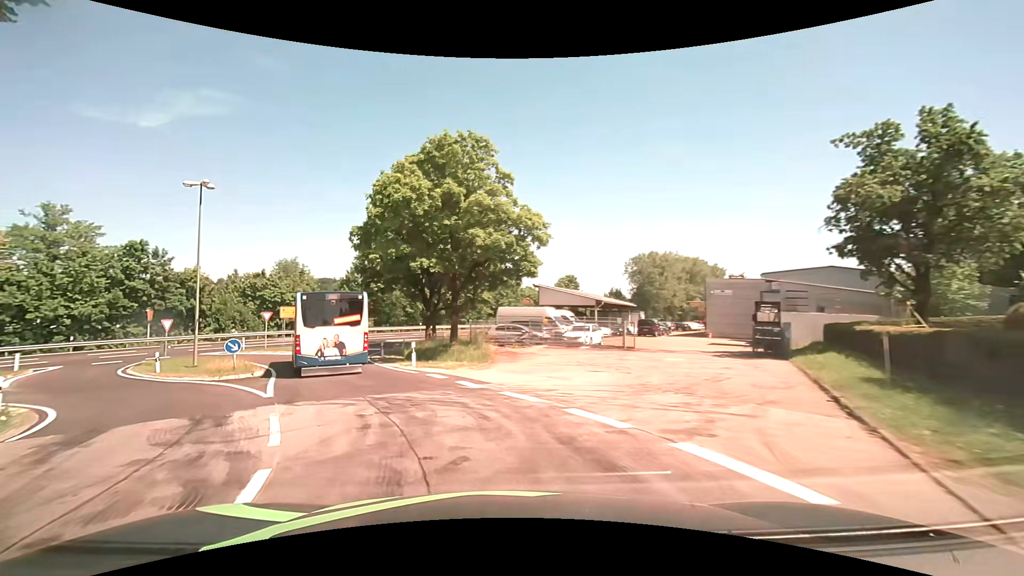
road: unclassified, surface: asphalt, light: Day
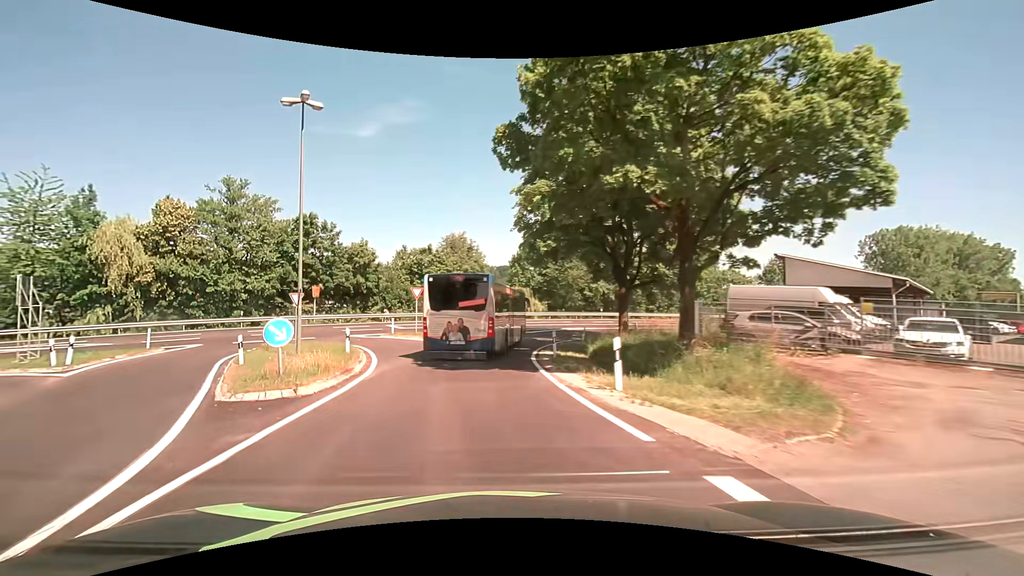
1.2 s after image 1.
(-2.3, +12.1) m; -20°
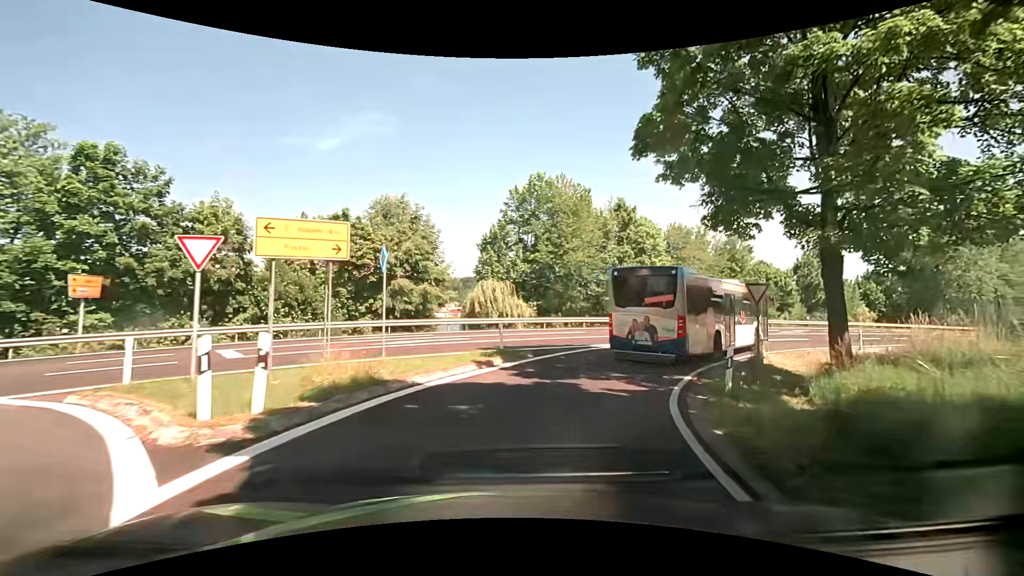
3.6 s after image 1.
(-0.5, +22.3) m; +3°
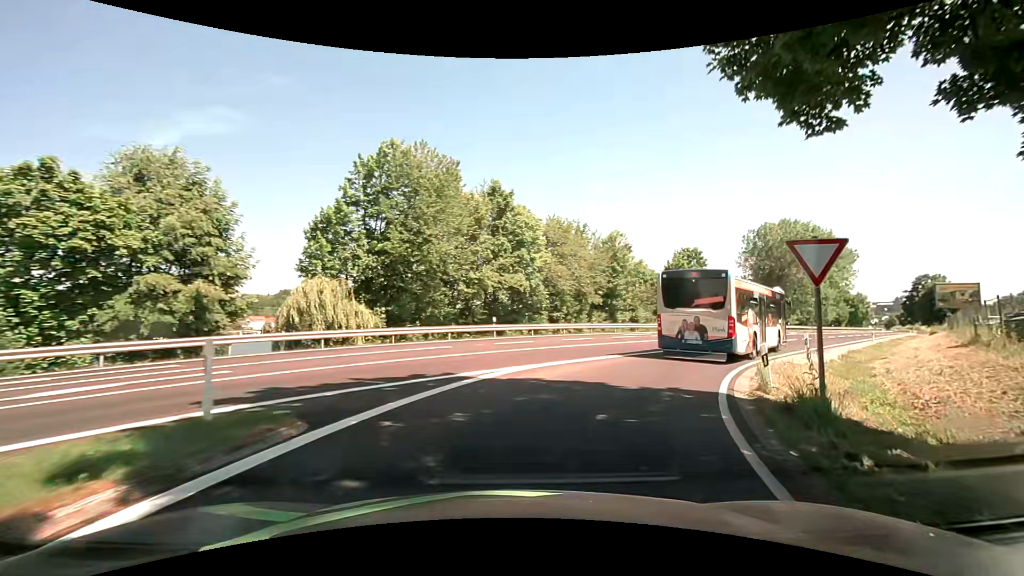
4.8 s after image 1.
(+1.3, +10.1) m; +15°
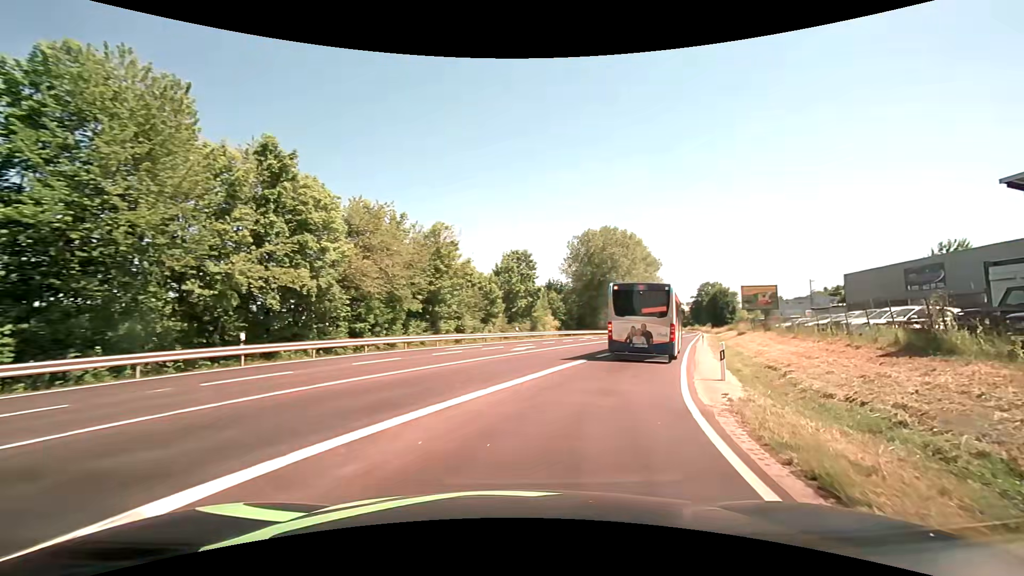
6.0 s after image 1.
(+1.9, +9.9) m; +21°
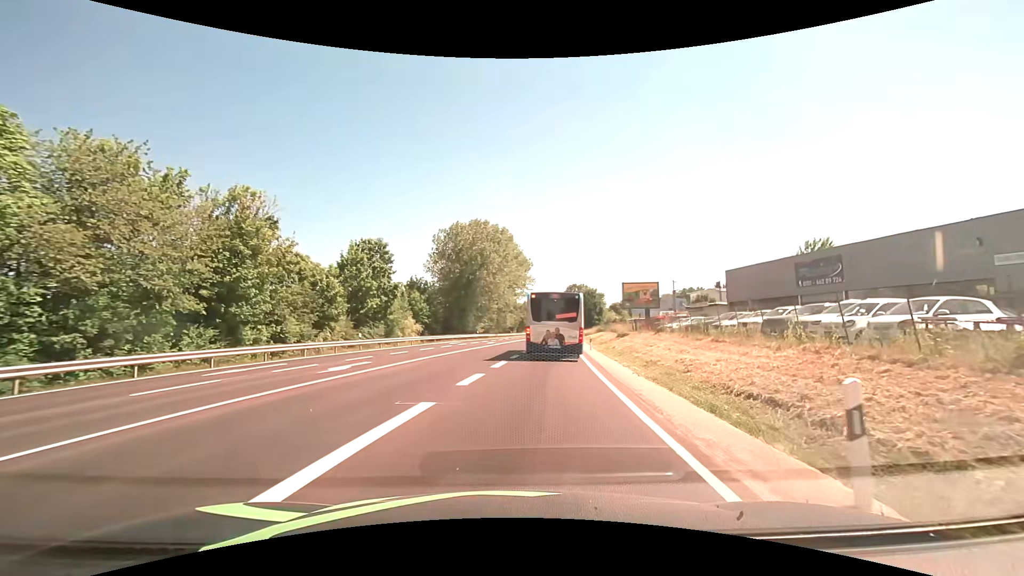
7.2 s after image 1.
(+1.5, +10.3) m; +14°
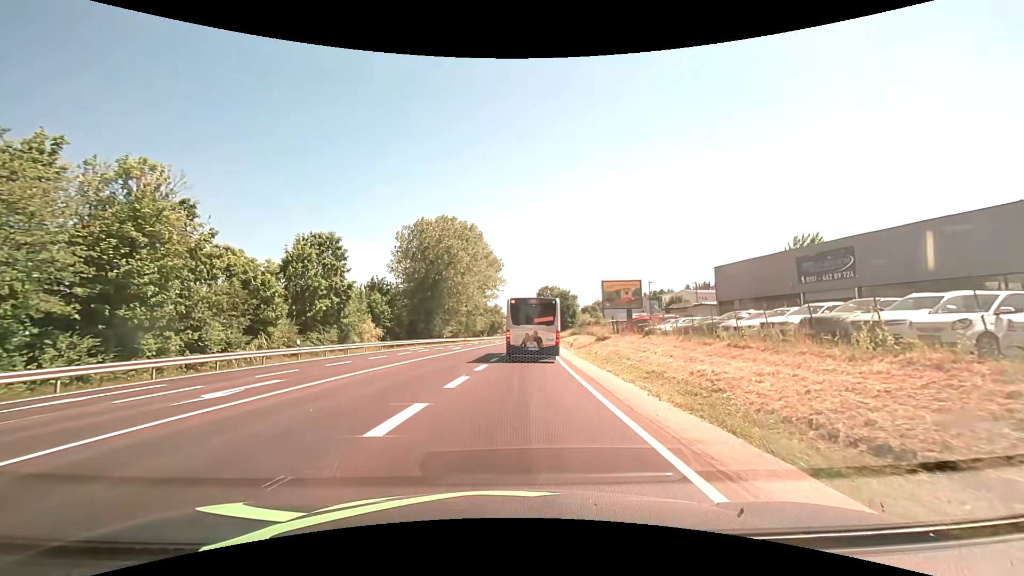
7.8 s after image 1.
(+0.2, +5.5) m; +4°
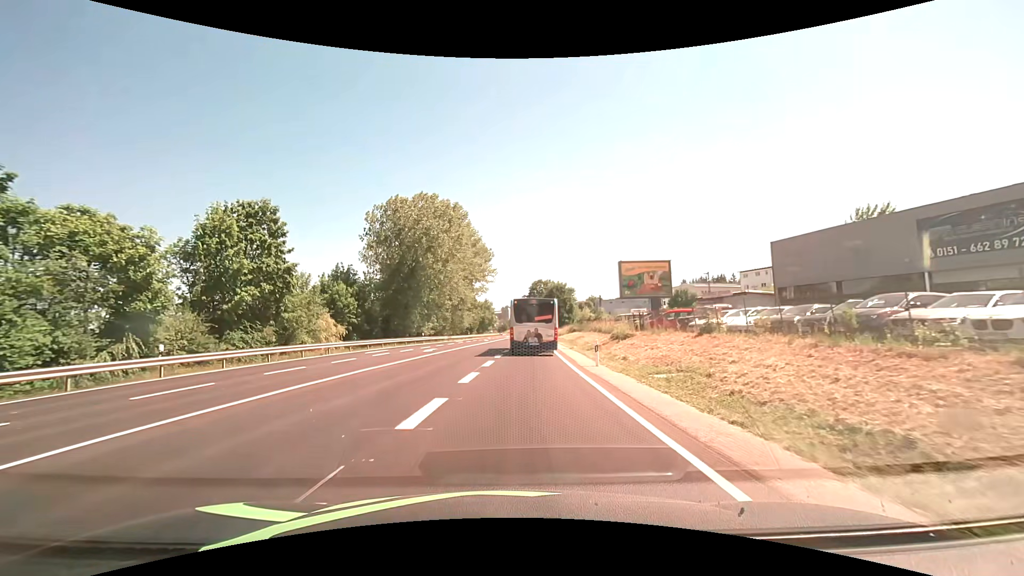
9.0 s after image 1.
(+0.1, +11.9) m; +1°
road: primary
(0, +10) (0, +20) (0, +30) (0, +40) (0, +50) (+1, +60) (+1, +70) (+2, +80) (+2, +90) (+3, +100) m
